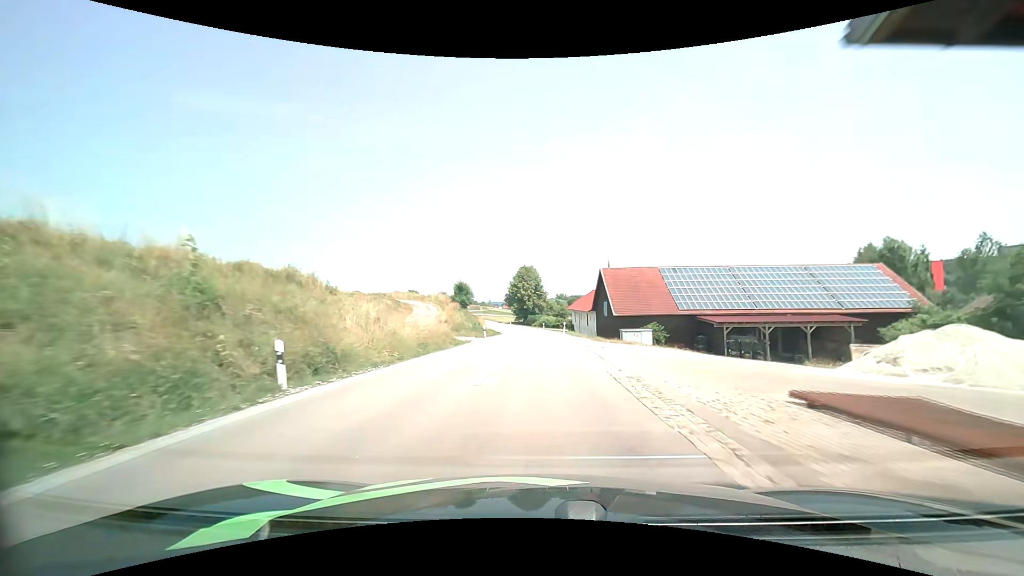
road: secondary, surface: asphalt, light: Day
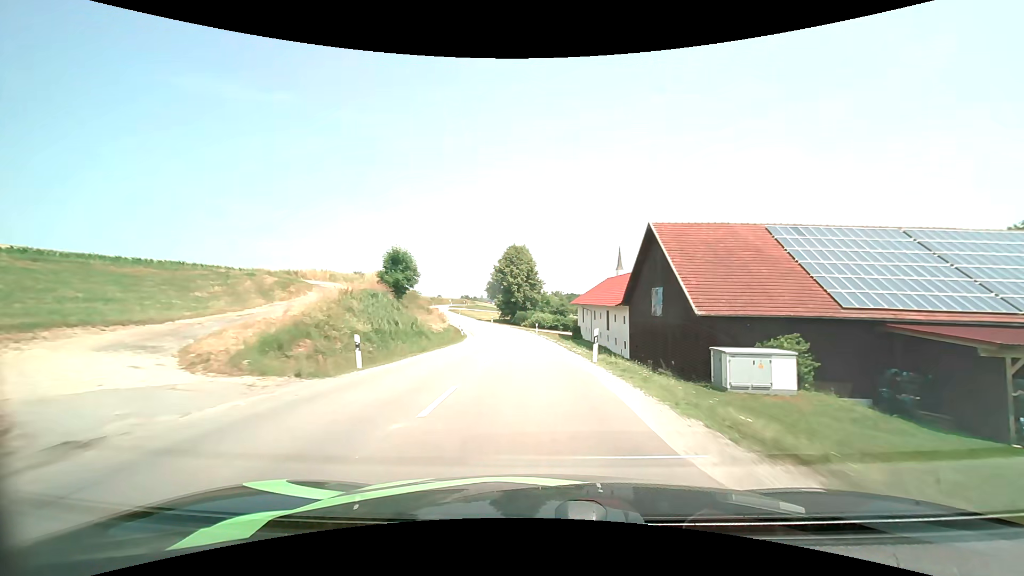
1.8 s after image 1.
(+0.5, +30.4) m; +1°
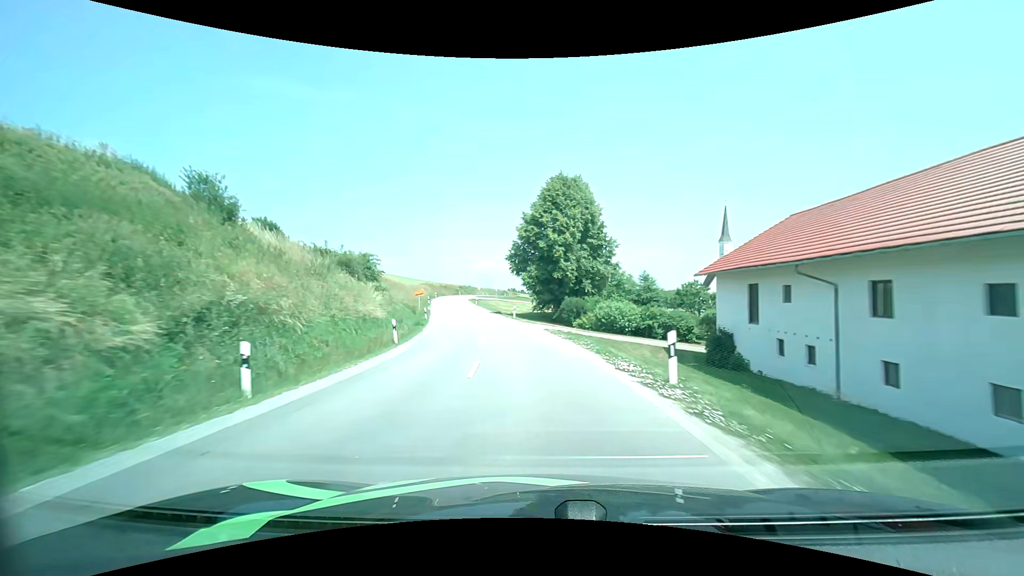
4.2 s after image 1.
(-1.5, +42.0) m; -6°
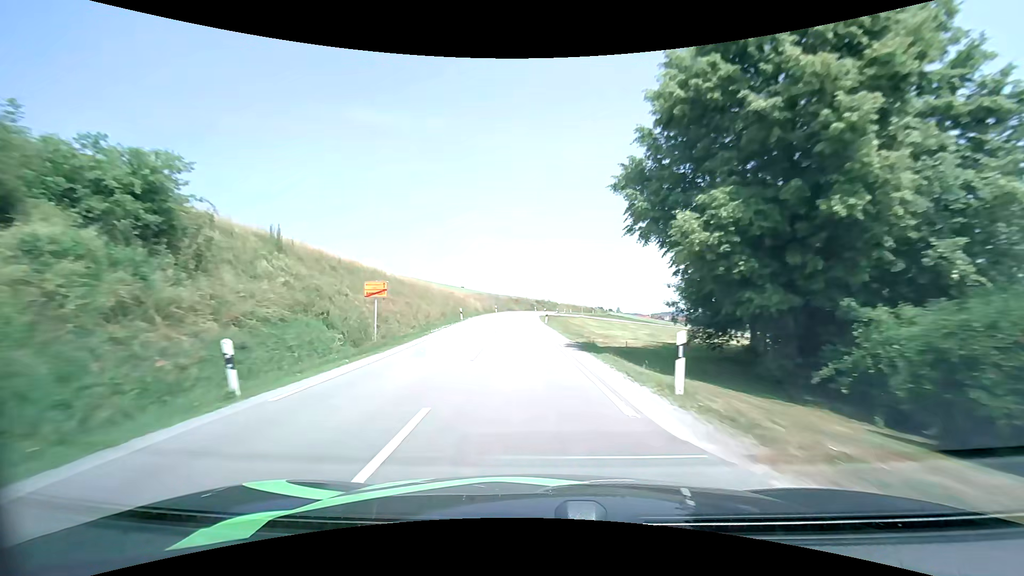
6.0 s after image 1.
(-2.5, +33.1) m; -9°
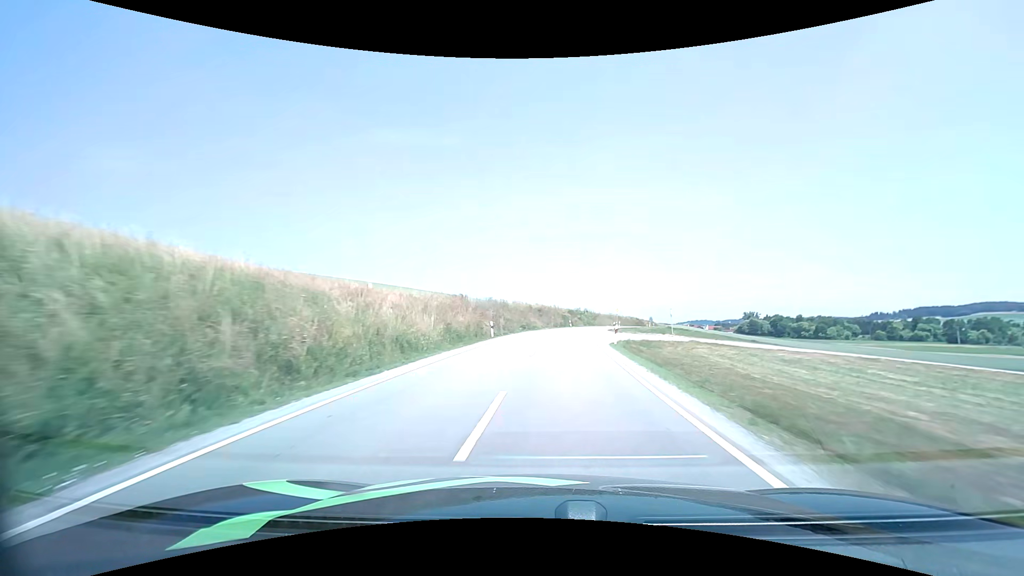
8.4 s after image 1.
(-2.4, +44.9) m; -3°
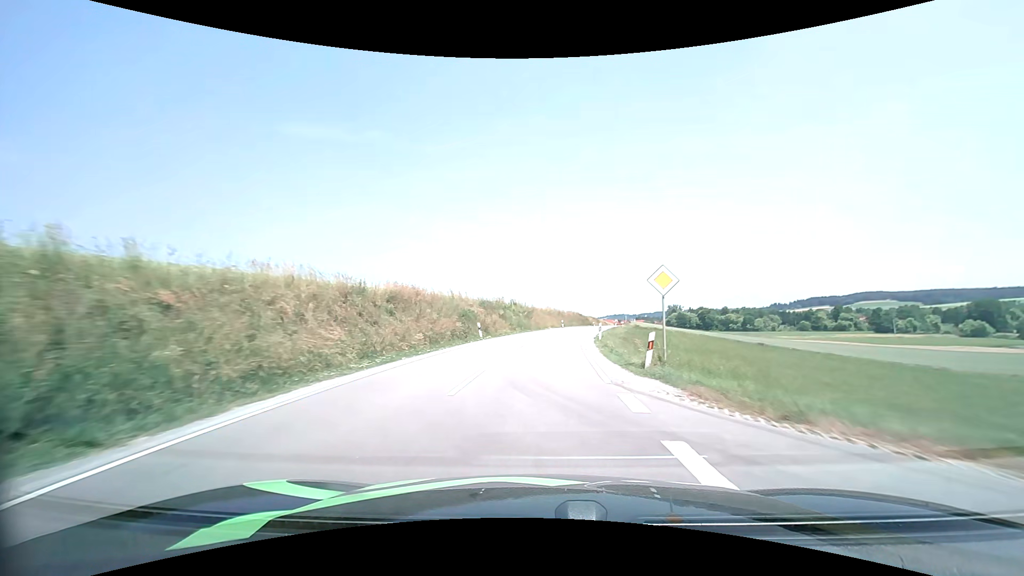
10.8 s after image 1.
(+3.5, +44.3) m; +9°
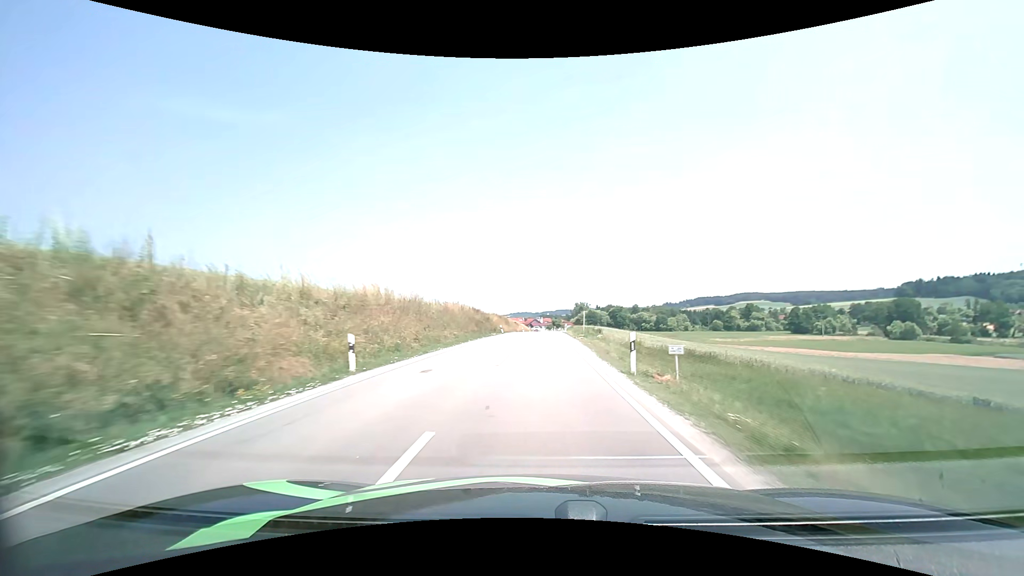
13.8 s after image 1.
(+5.2, +54.5) m; +11°
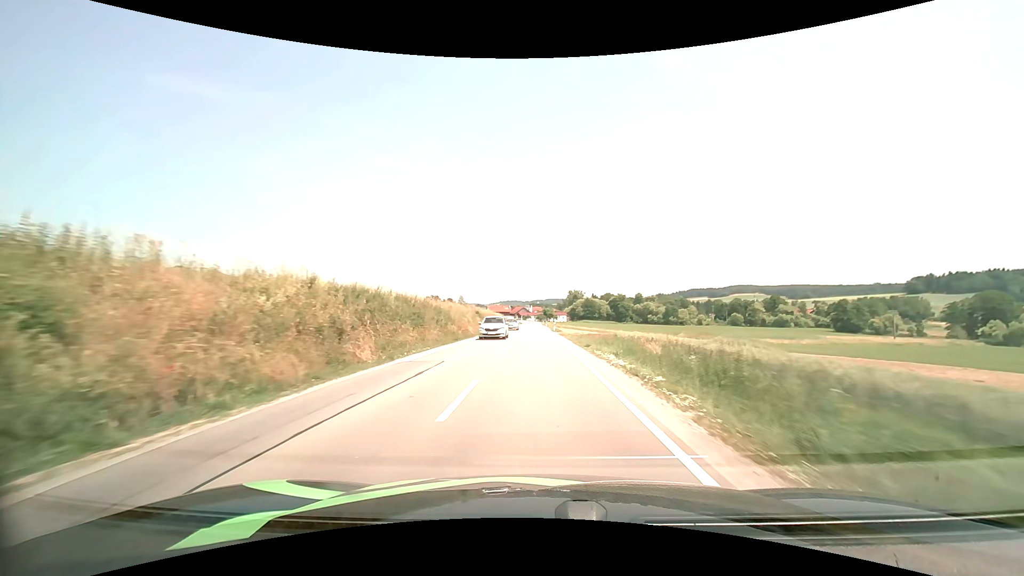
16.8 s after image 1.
(+0.7, +55.7) m; +1°
(0, +10) (0, +20) (0, +30) (0, +40) (0, +50) (0, +60) (-1, +70) (-1, +80) (-1, +90) (-1, +100) m
